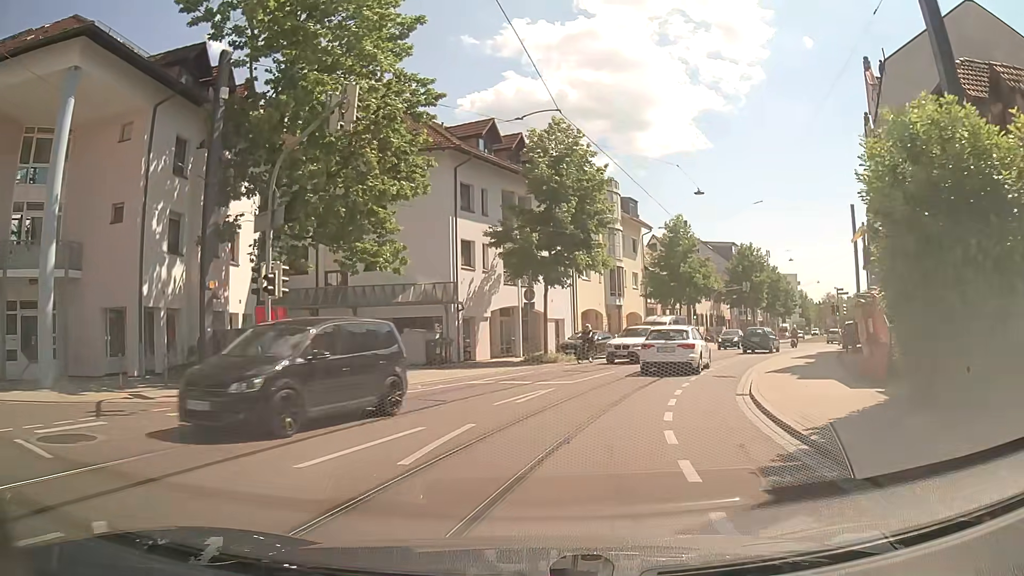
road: tertiary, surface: asphalt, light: Day
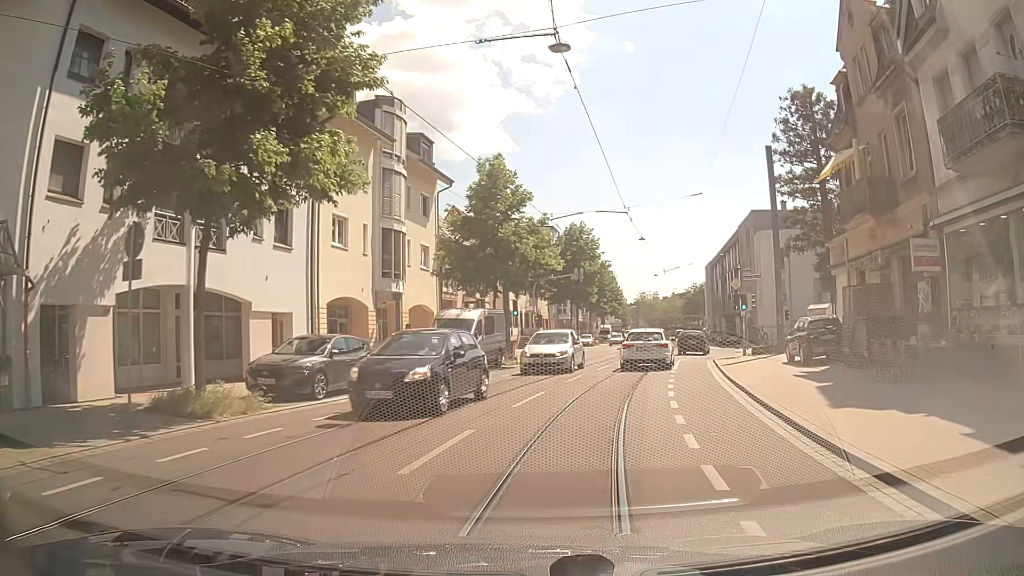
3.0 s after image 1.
(+2.8, +18.2) m; +18°
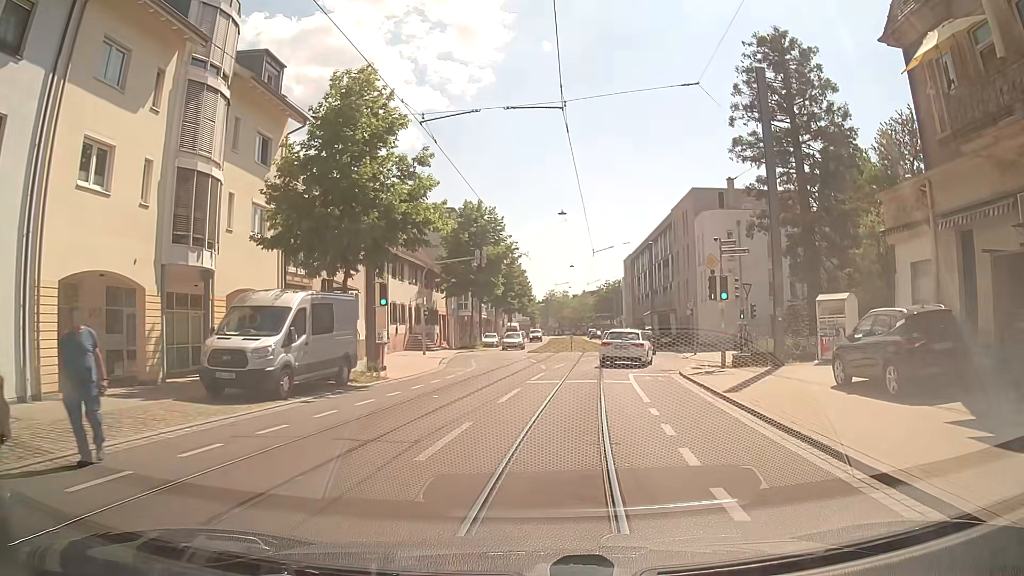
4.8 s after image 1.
(+0.8, +11.2) m; +8°
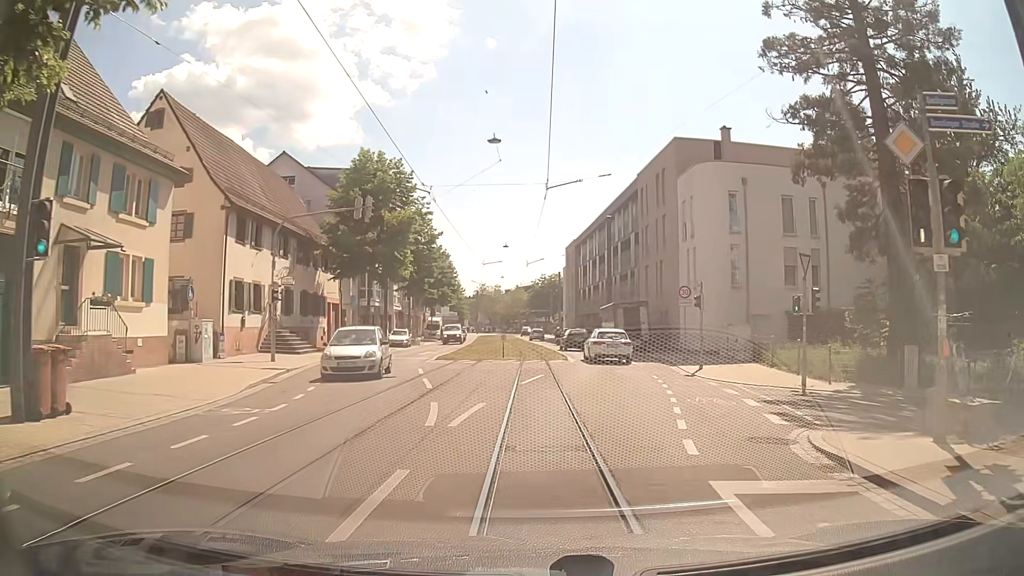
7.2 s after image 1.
(+0.6, +15.6) m; +5°
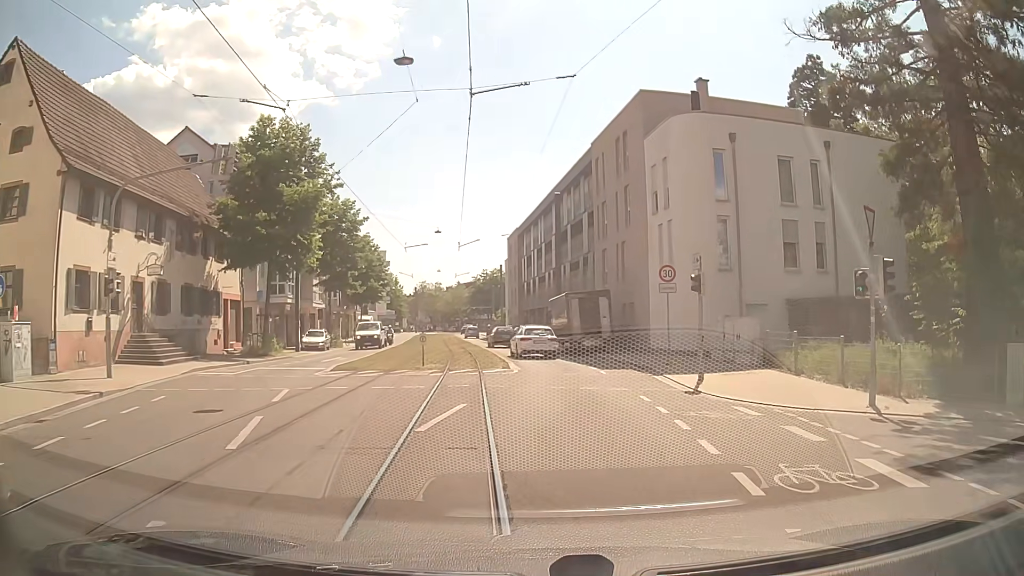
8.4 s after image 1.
(+0.4, +8.0) m; +5°
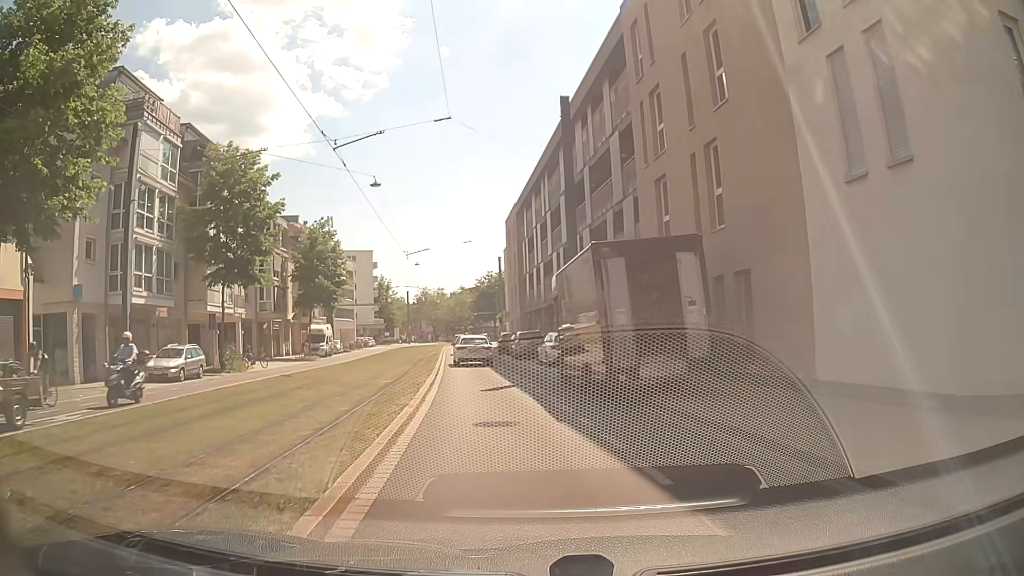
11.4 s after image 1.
(+0.7, +20.3) m; -2°
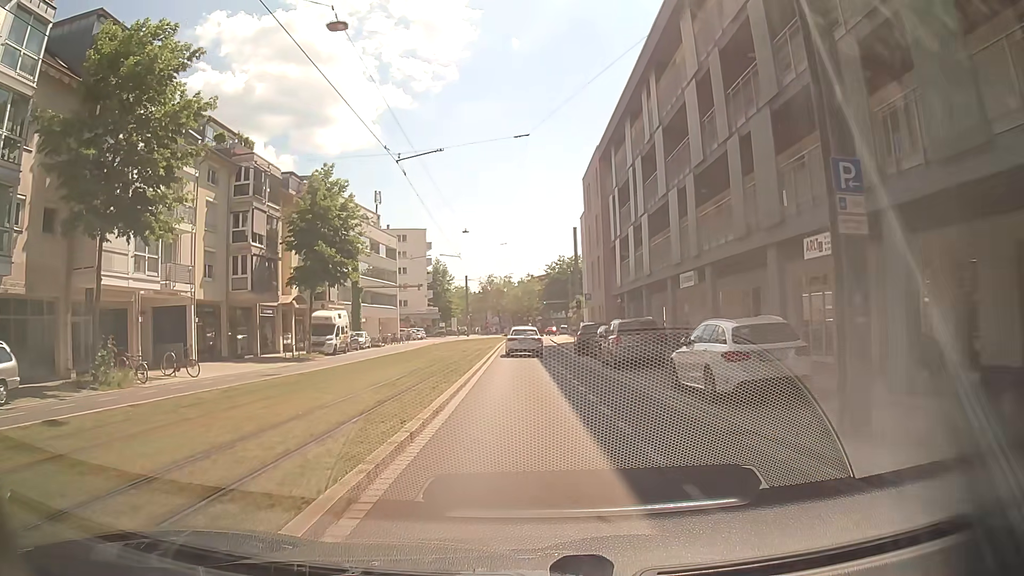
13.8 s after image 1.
(-0.9, +17.1) m; -4°
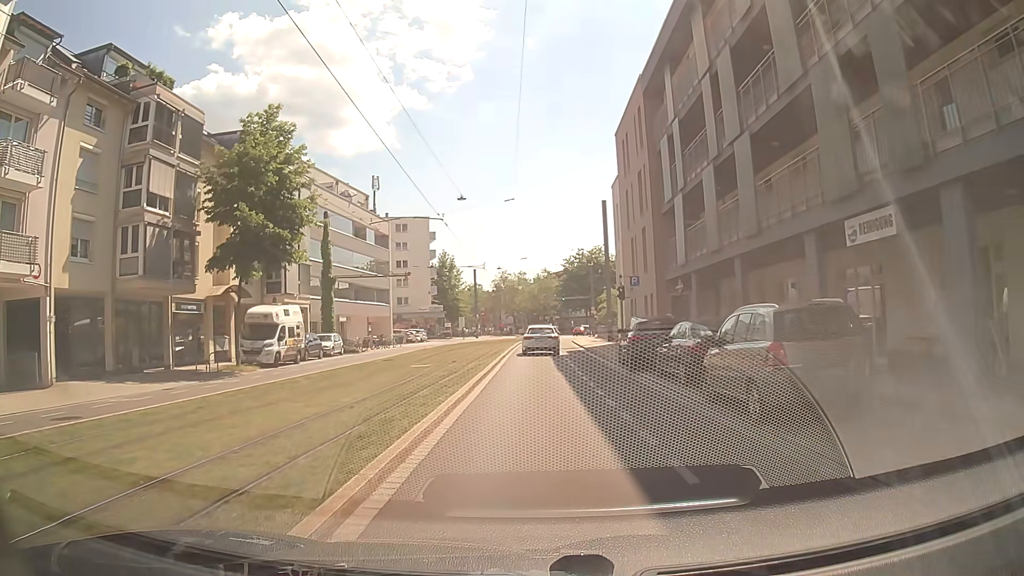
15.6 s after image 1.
(-0.5, +13.0) m; -2°
(0, +10) (0, +20) (0, +30) (0, +40) (0, +50) (0, +60) (+1, +70) (+1, +80) (+2, +90) (+4, +100) m
